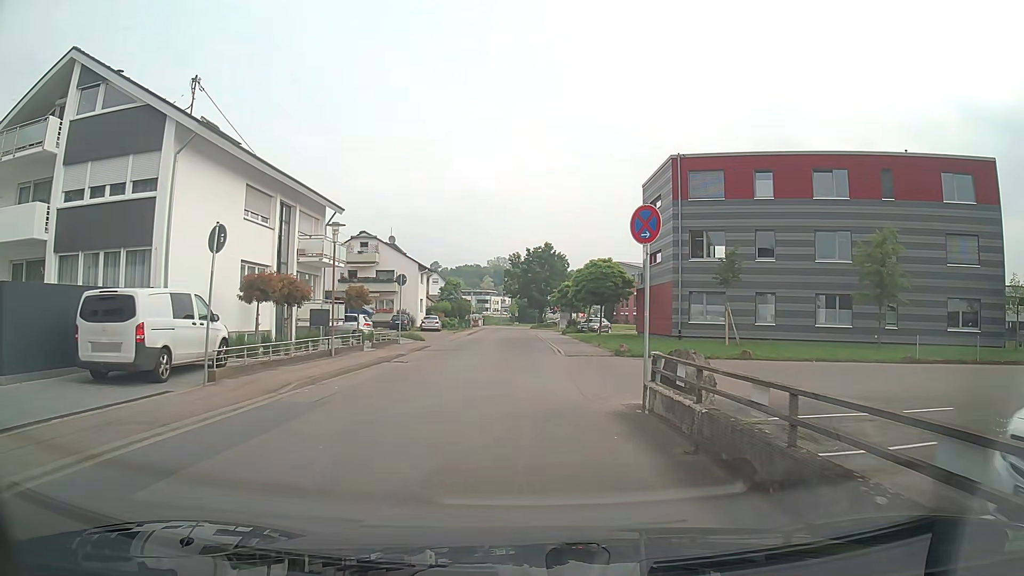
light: Day
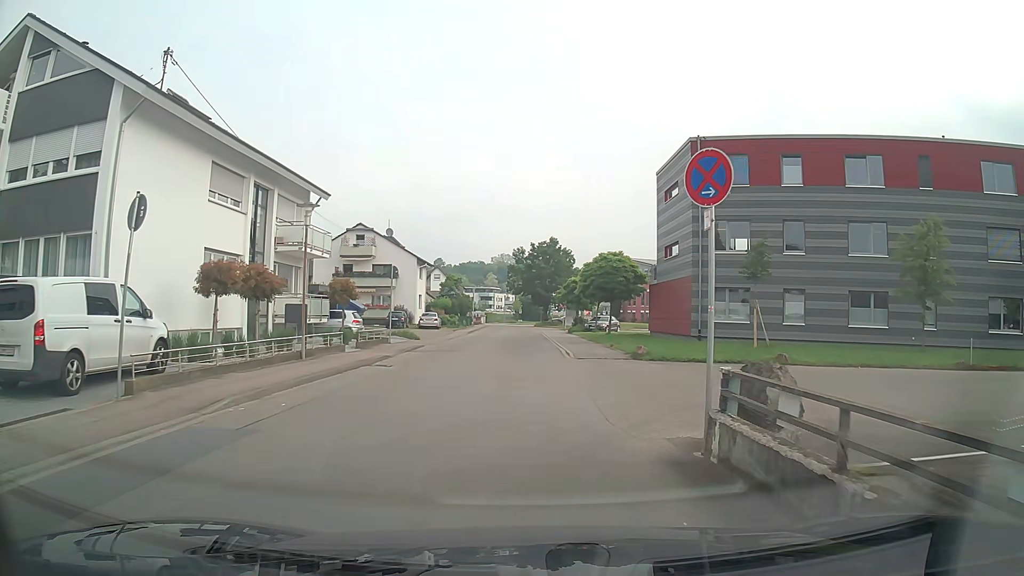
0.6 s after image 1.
(0.0, +3.2) m; -1°
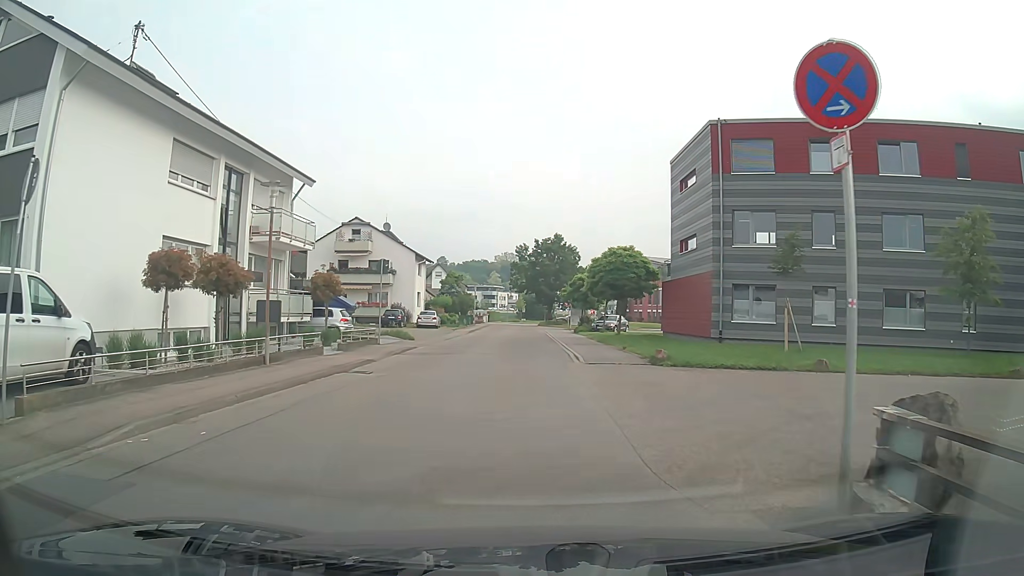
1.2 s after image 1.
(0.0, +2.9) m; 0°
